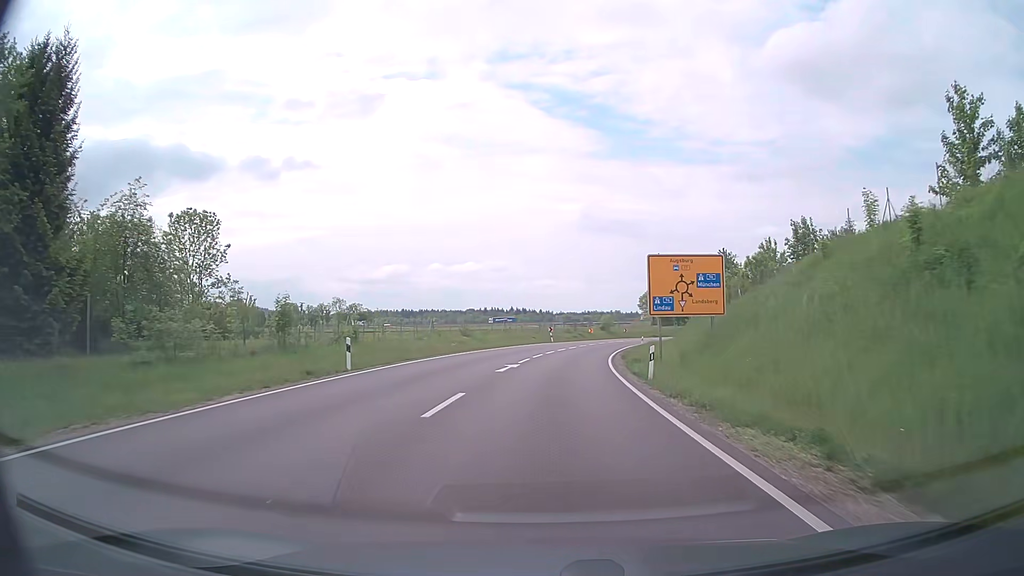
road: primary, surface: asphalt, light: Day
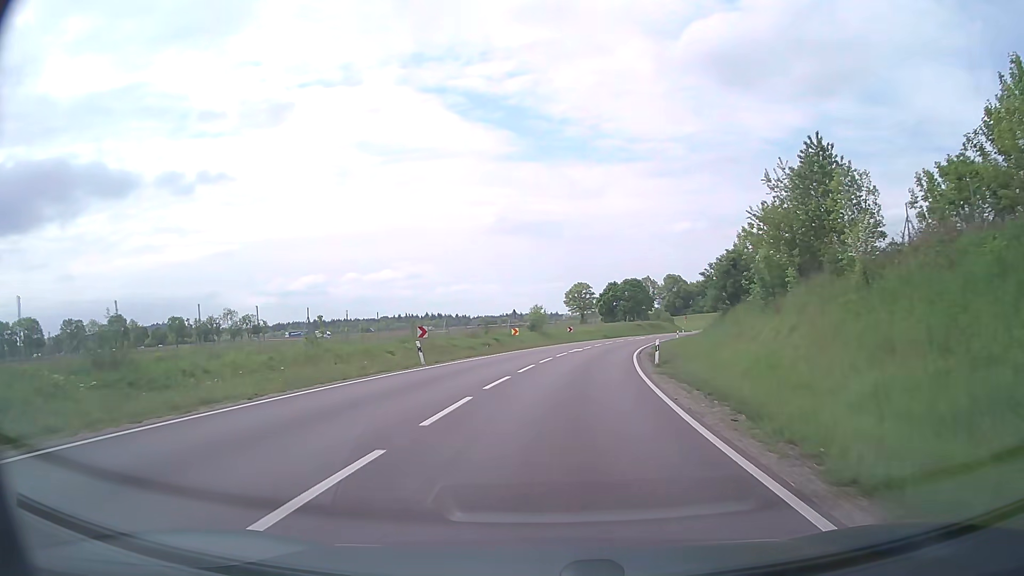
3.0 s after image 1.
(+2.1, +42.7) m; +6°
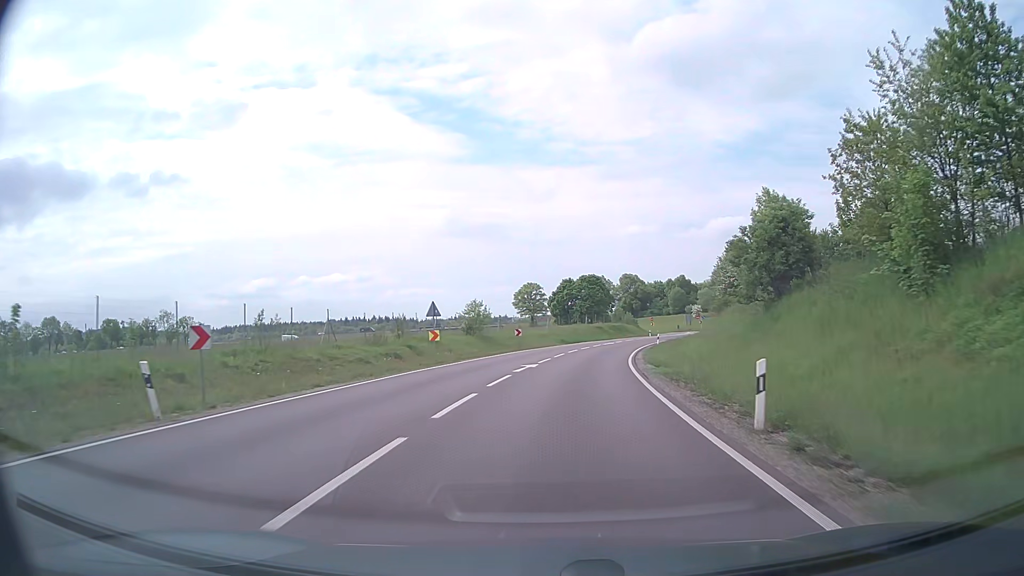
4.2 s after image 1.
(+0.6, +17.1) m; +4°
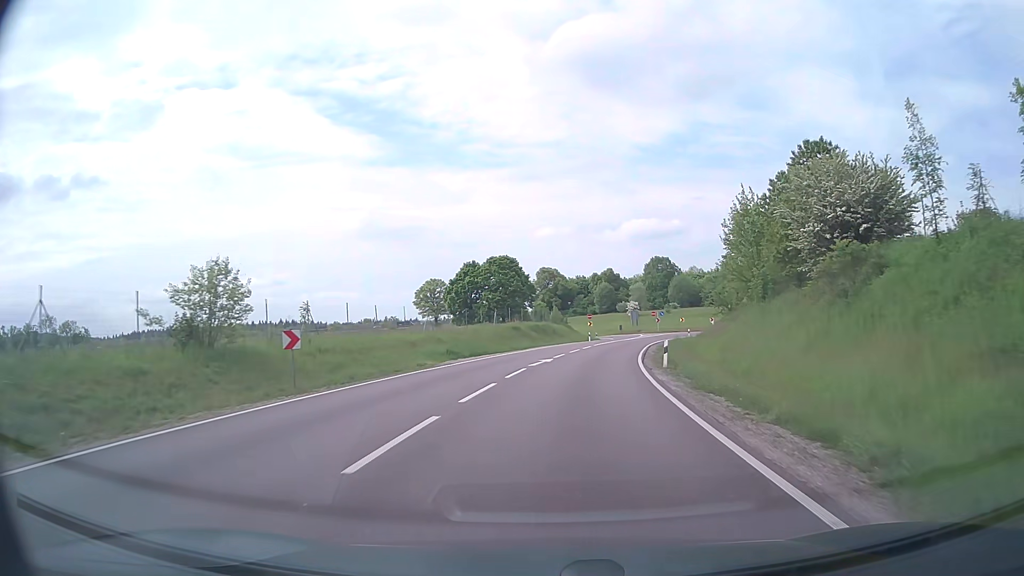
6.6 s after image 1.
(+2.4, +34.1) m; +8°
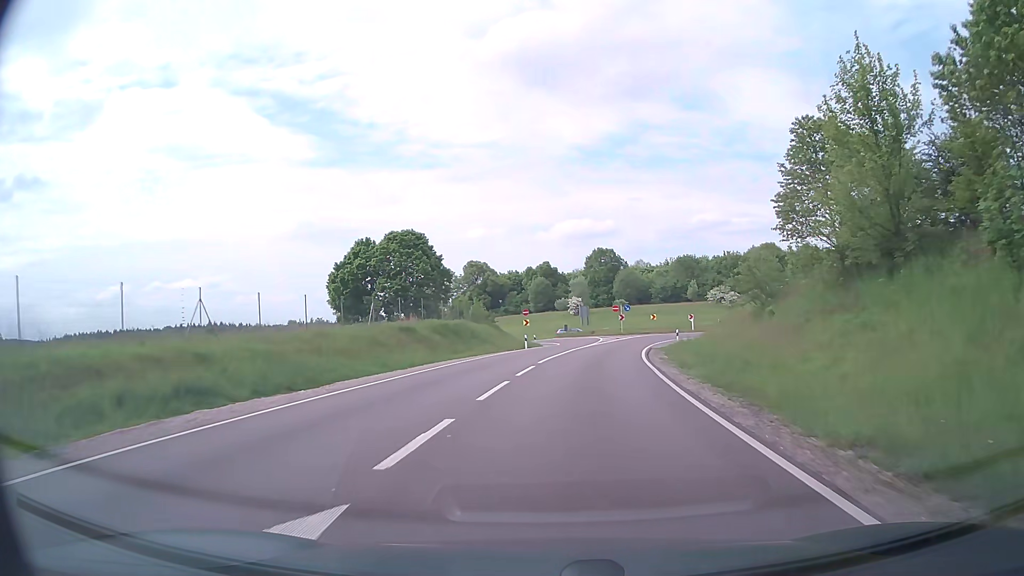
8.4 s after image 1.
(+1.1, +24.2) m; +5°
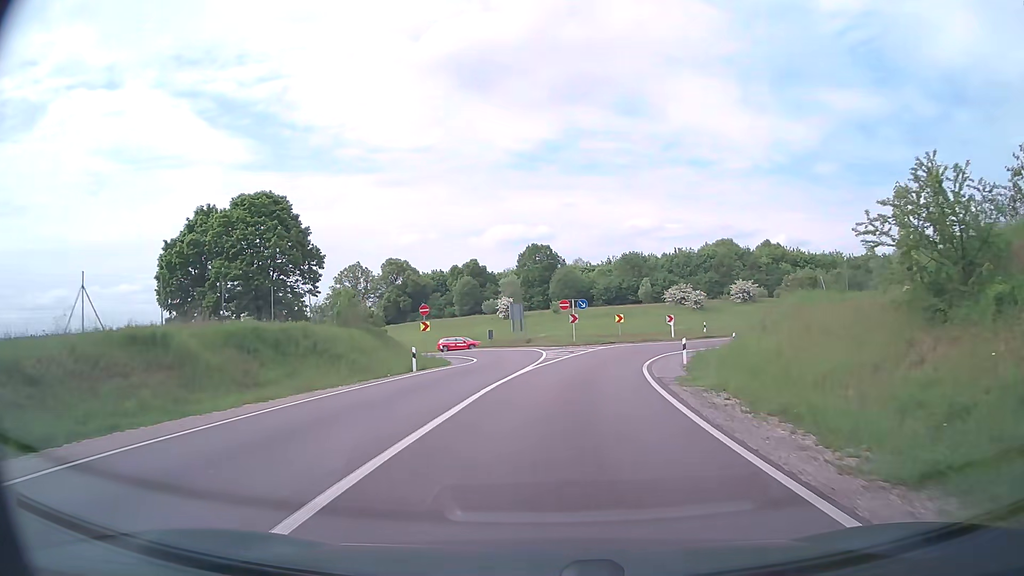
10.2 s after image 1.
(+1.2, +20.9) m; +6°
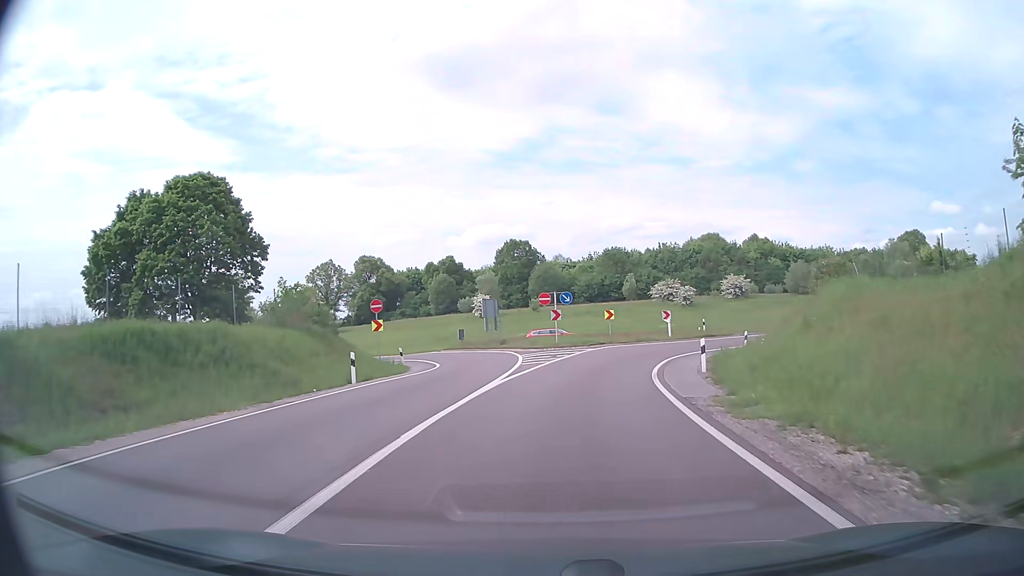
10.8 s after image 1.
(+0.1, +6.3) m; +2°
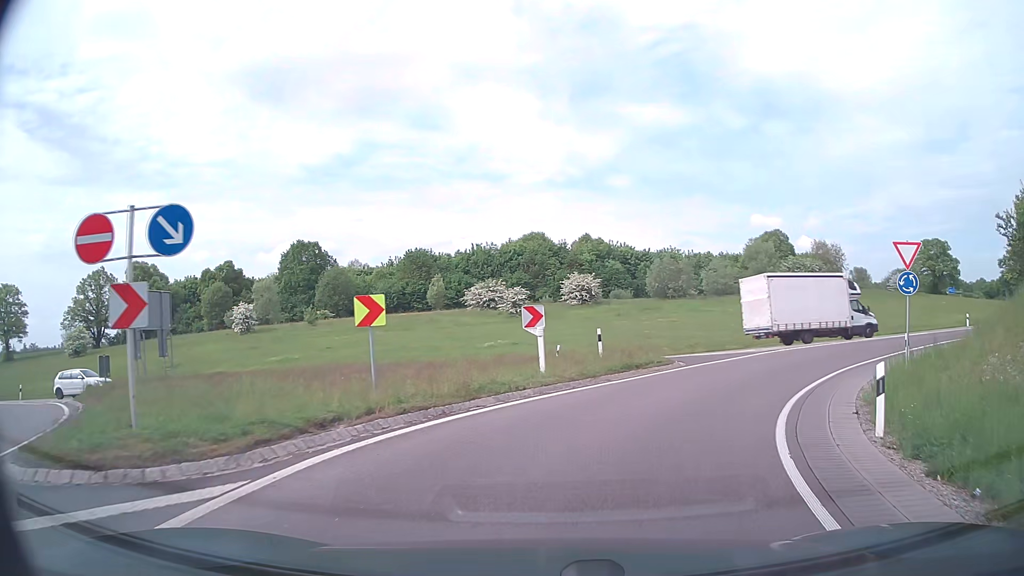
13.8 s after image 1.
(+2.6, +25.3) m; +16°
(+2, +10) (+6, +19) (+13, +26) (+22, +31) (+31, +34) (+40, +38) (+49, +42) (+58, +46) (+67, +51) (+75, +57) m
